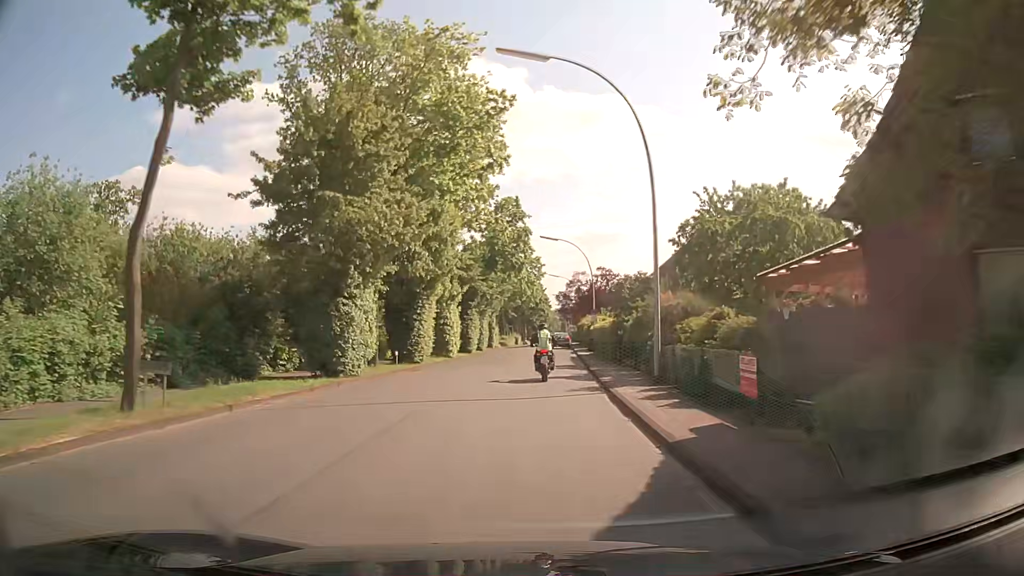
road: secondary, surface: asphalt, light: Day
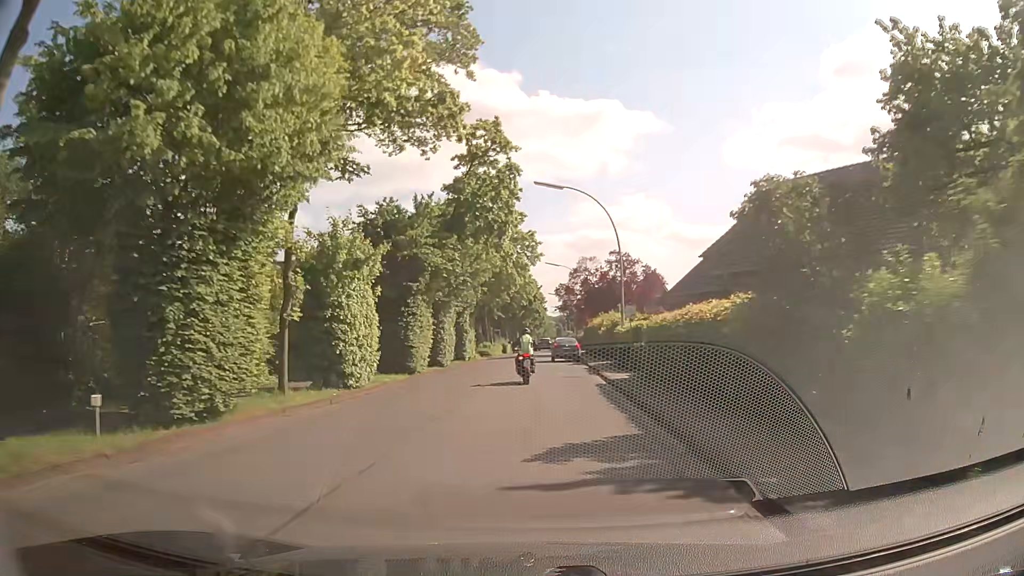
(+0.3, +20.2) m; 0°
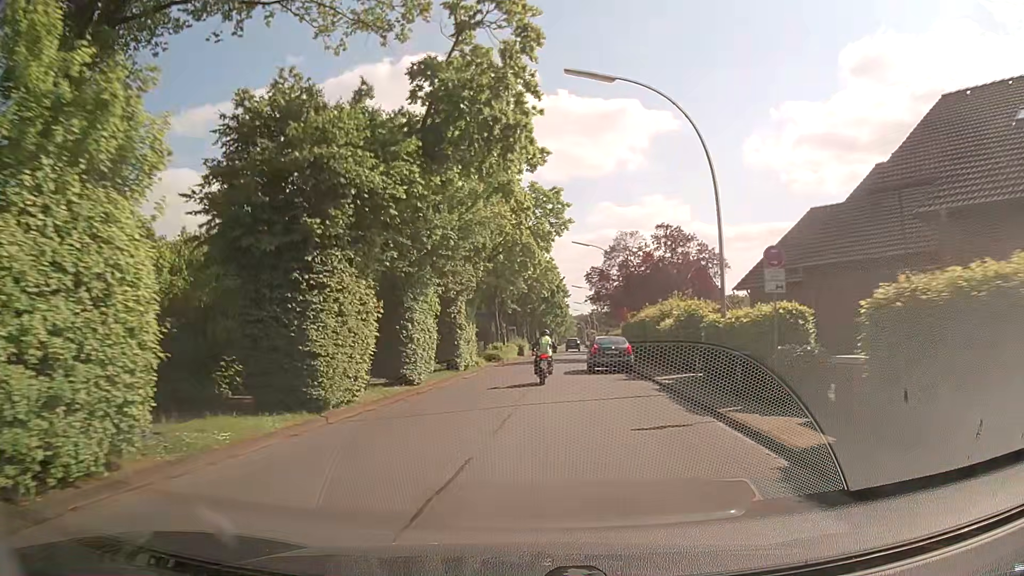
(-0.2, +14.1) m; -2°
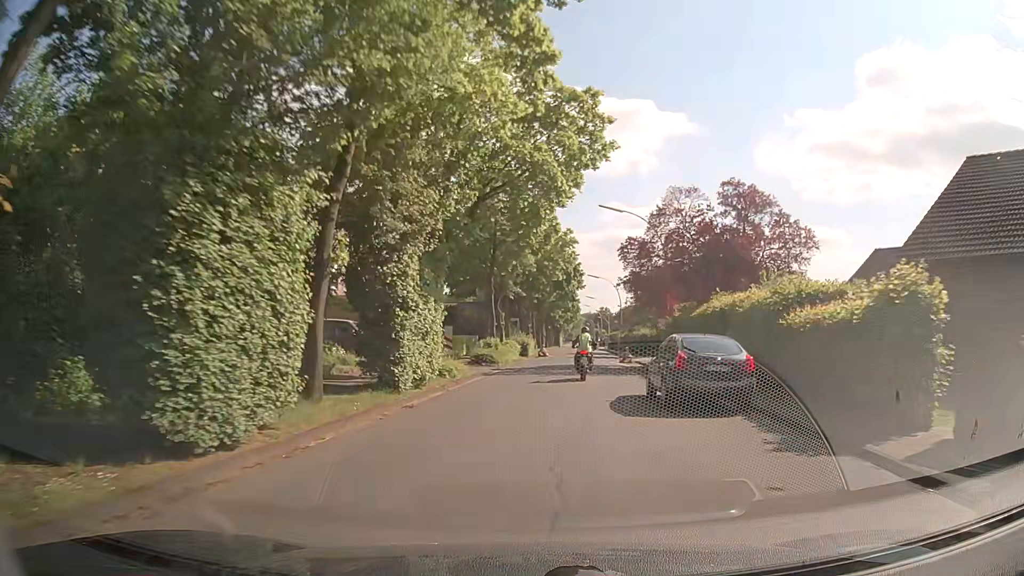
(-0.1, +14.2) m; 0°
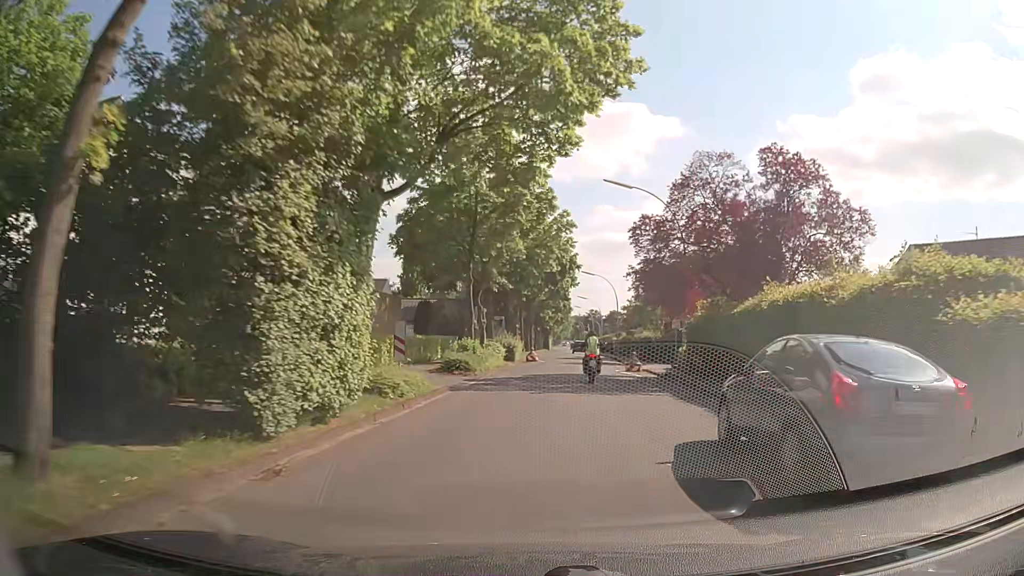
(0.0, +7.1) m; +1°
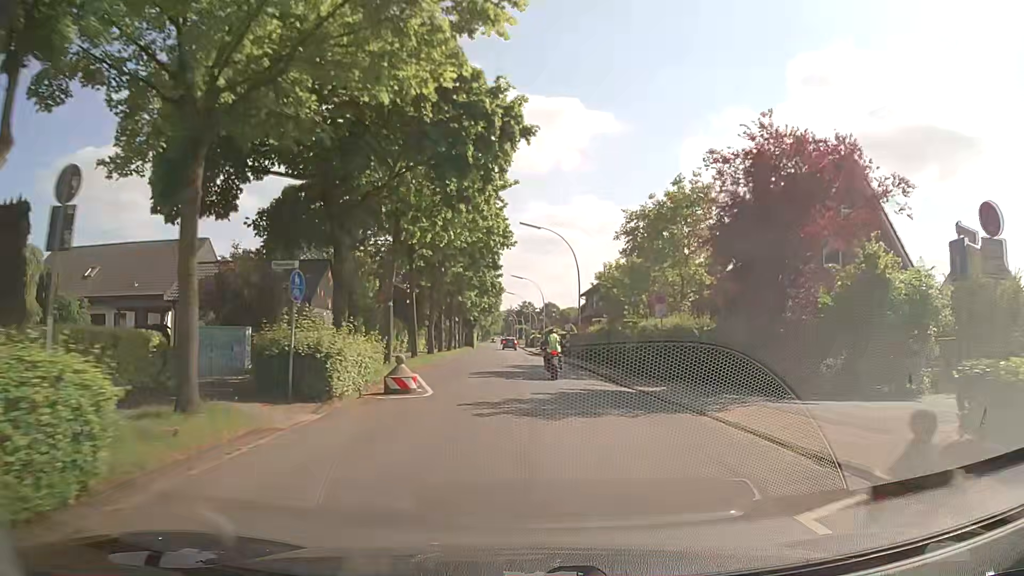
(+1.5, +28.4) m; +6°
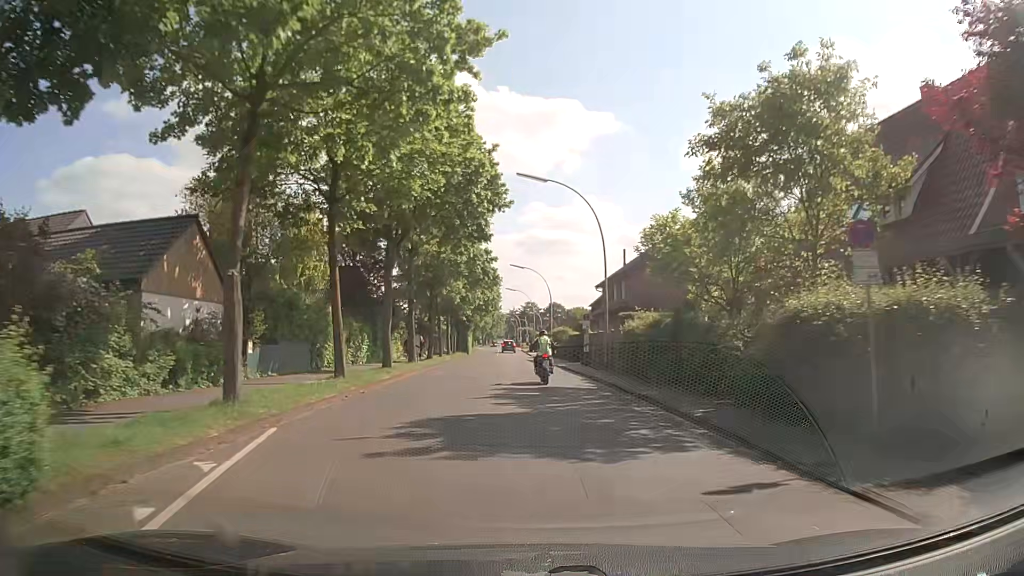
(0.0, +14.3) m; 0°
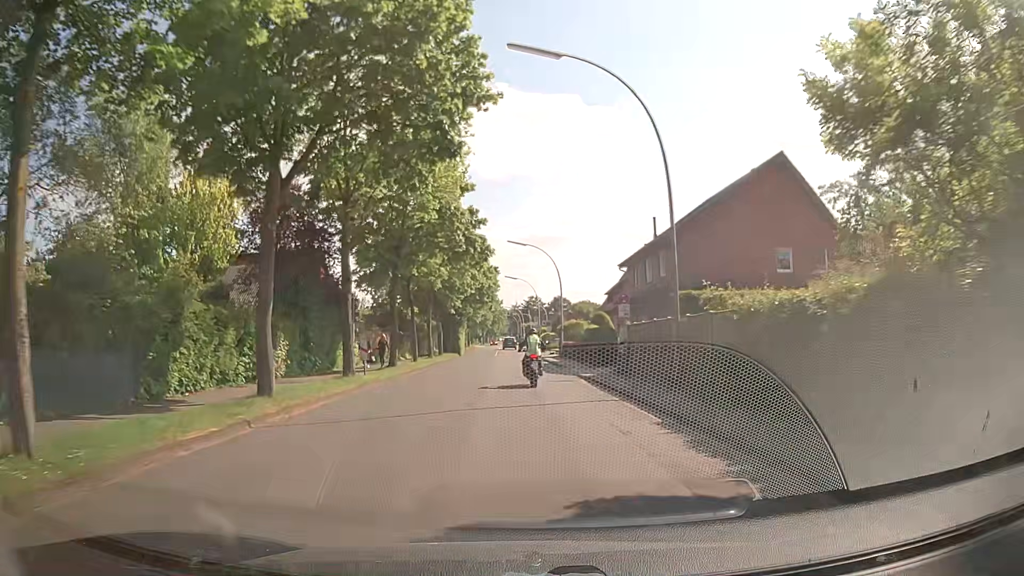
(-0.1, +14.0) m; 0°
(0, +10) (0, +20) (0, +30) (0, +40) (0, +50) (-1, +60) (-1, +70) (-2, +80) (-2, +90) (-2, +100) m
